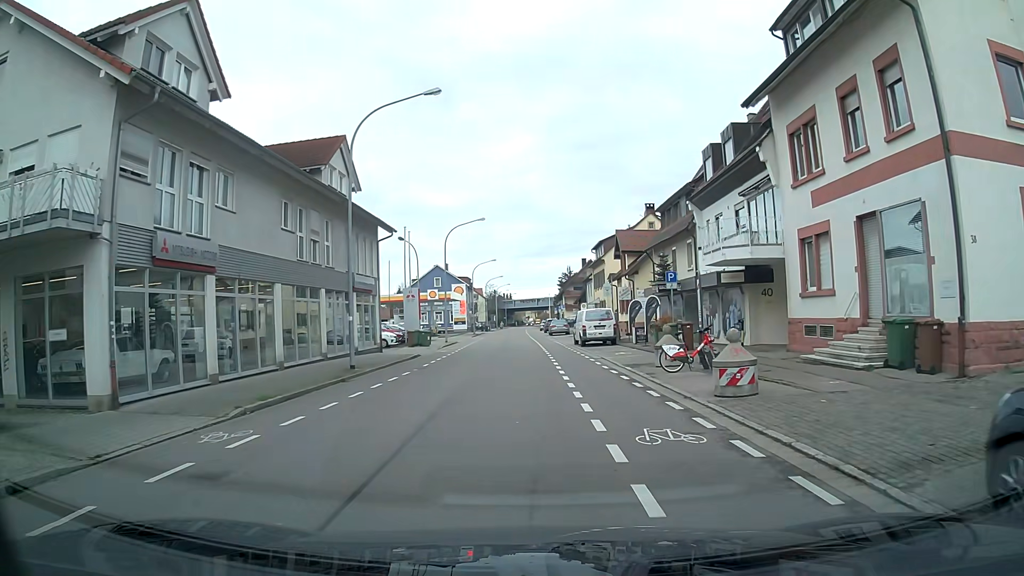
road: tertiary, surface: asphalt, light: Day
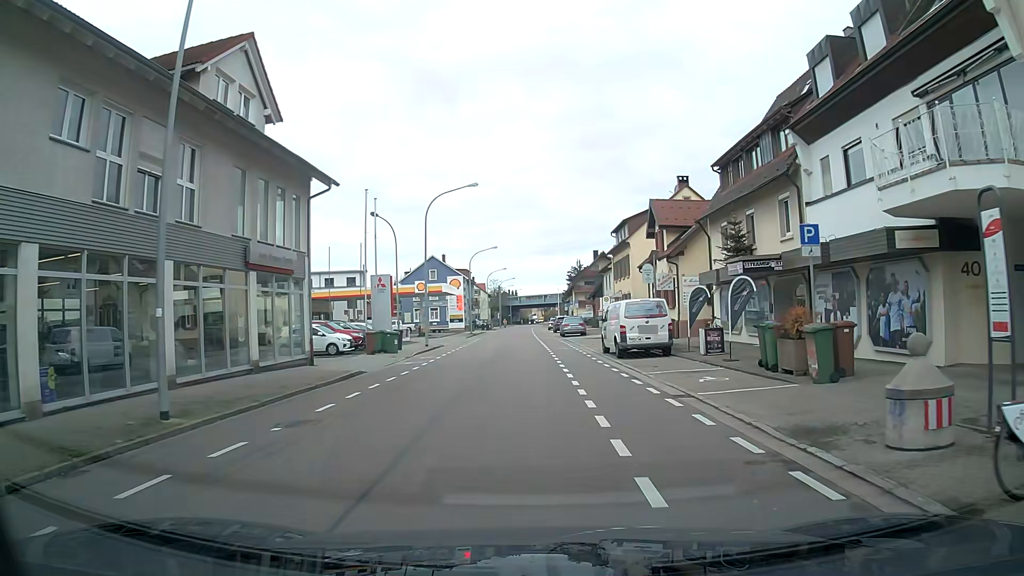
(-0.1, +12.9) m; -1°
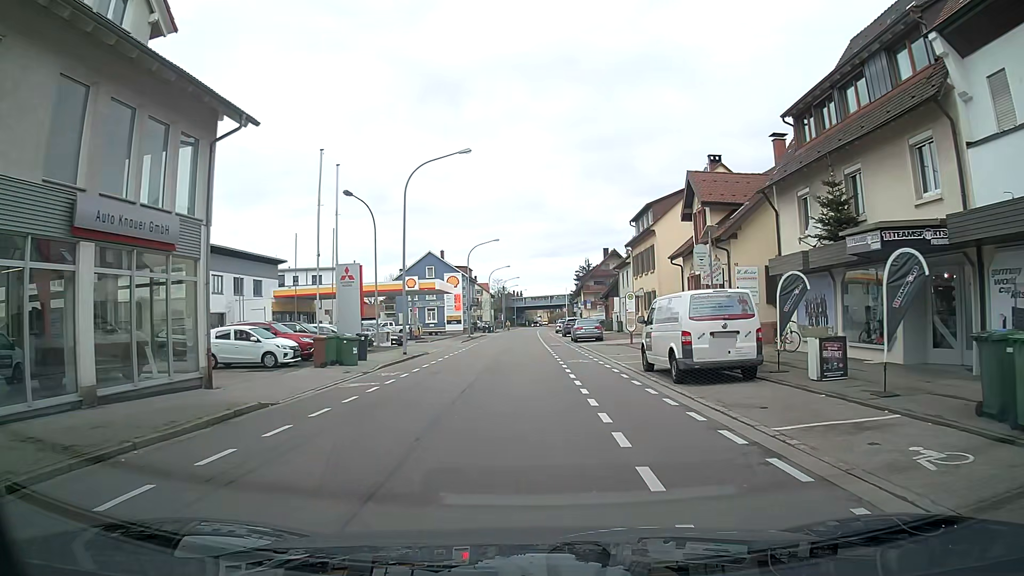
(0.0, +8.6) m; 0°
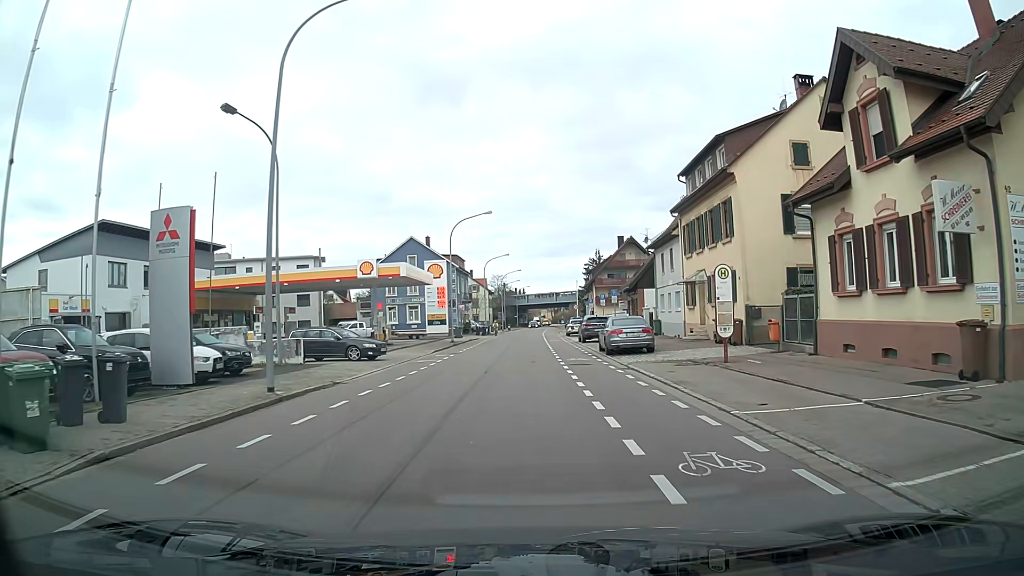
(0.0, +17.1) m; 0°
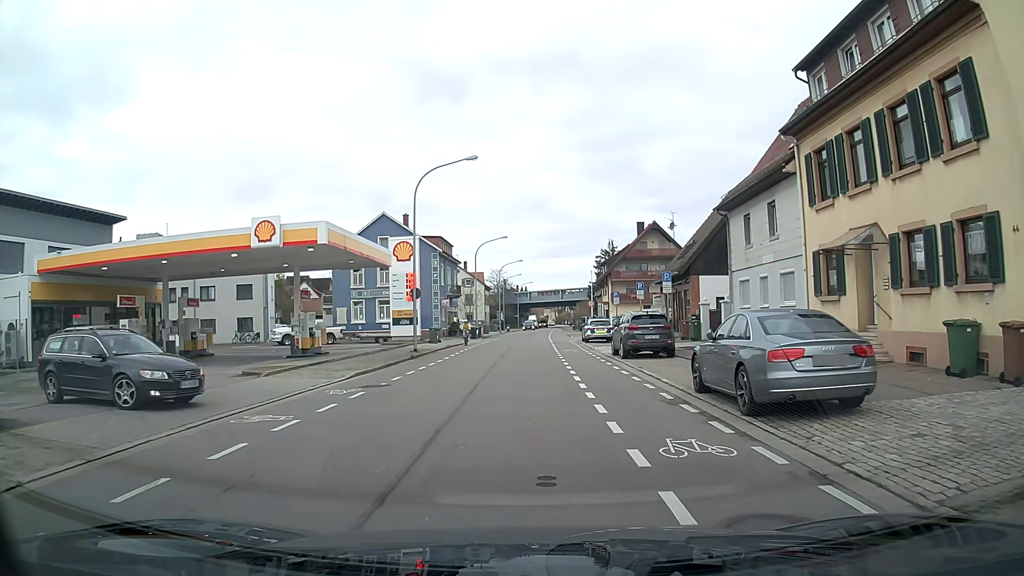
(-0.1, +17.1) m; -1°
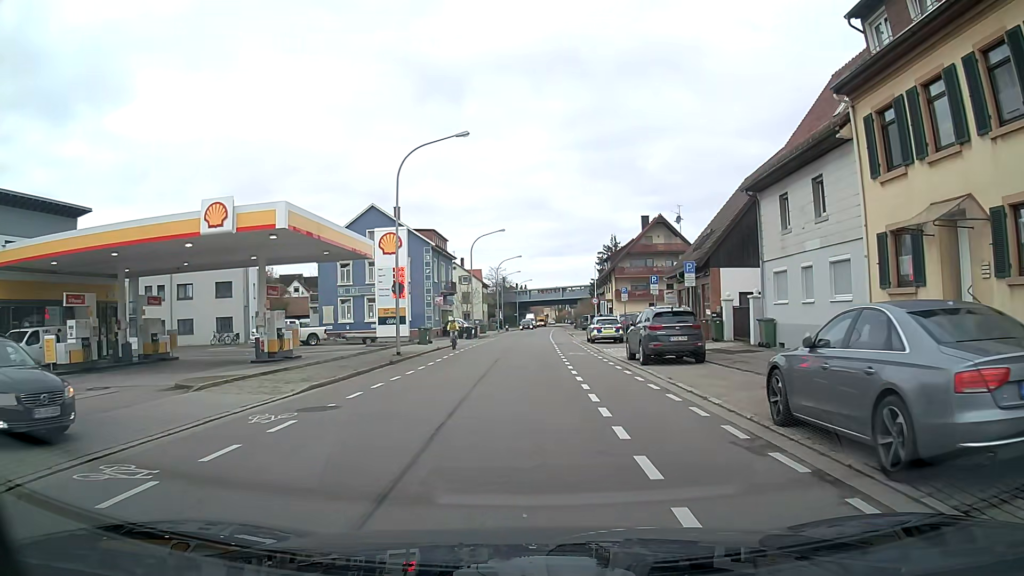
(0.0, +4.3) m; 0°
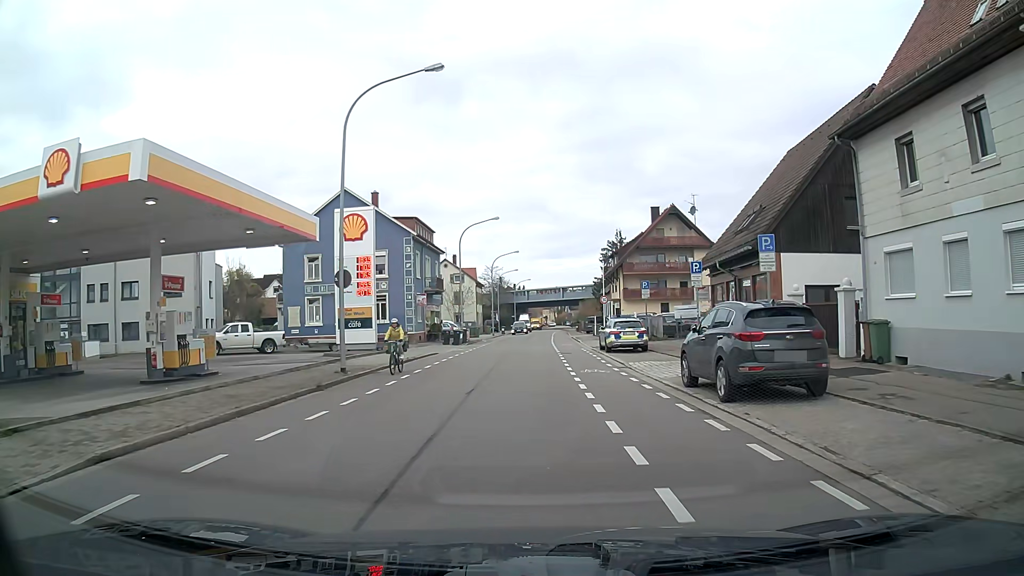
(0.0, +8.5) m; 0°
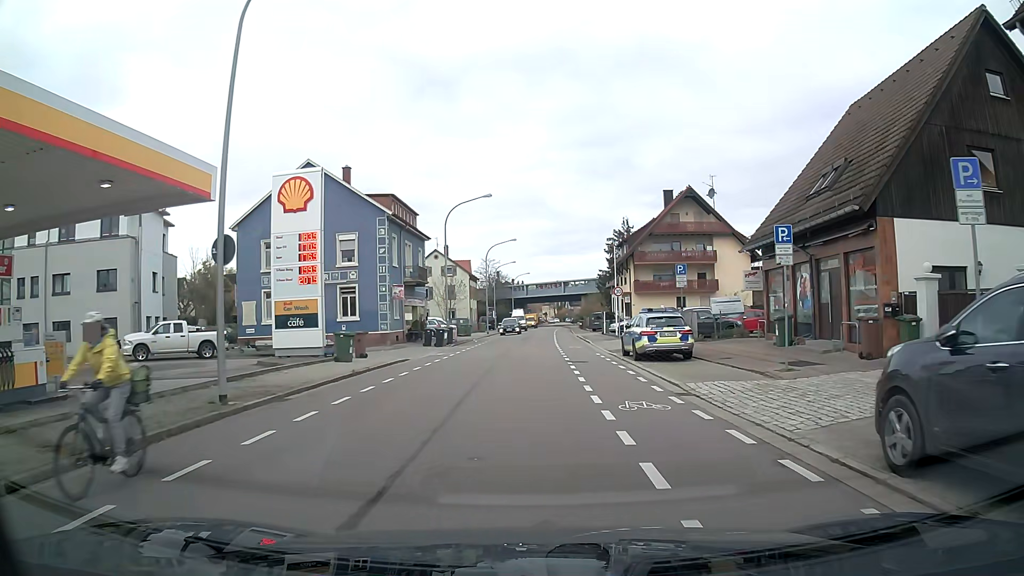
(0.0, +8.5) m; 0°
(0, +10) (0, +20) (0, +30) (+1, +40) (+1, +50) (+1, +60) (+2, +70) (+2, +80) (+3, +90) (+3, +100) m
